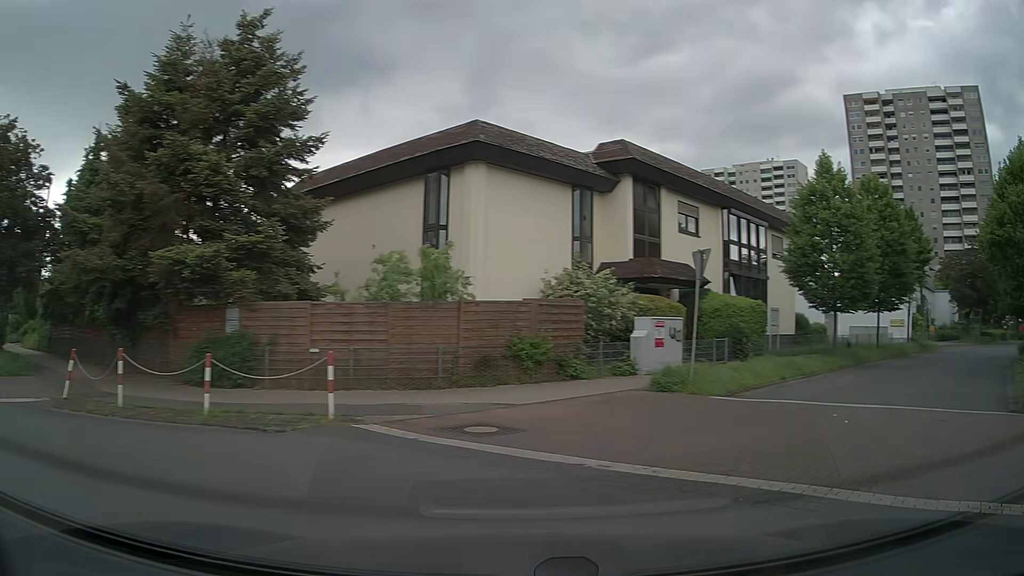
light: Day
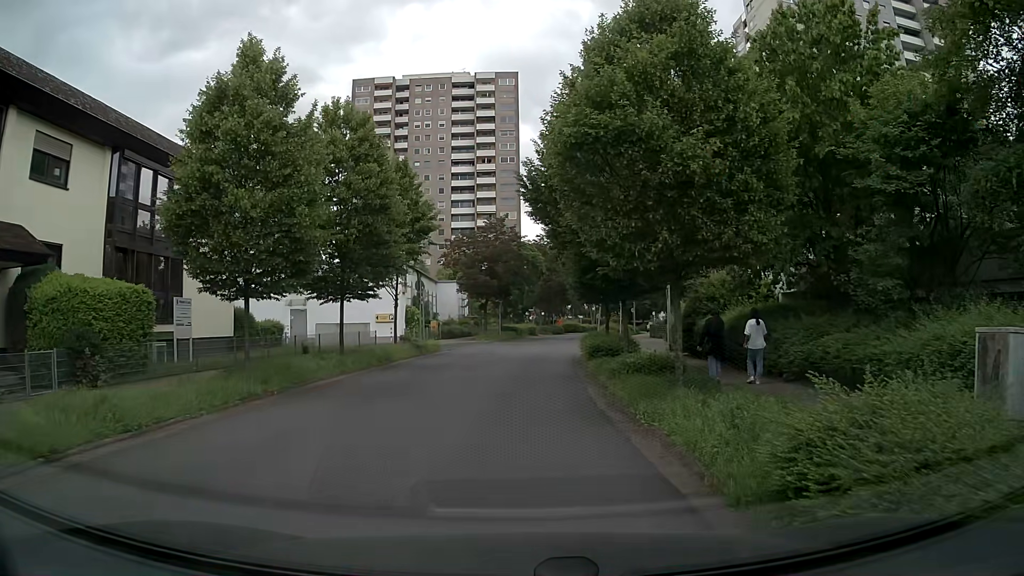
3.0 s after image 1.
(+5.2, +9.8) m; +40°
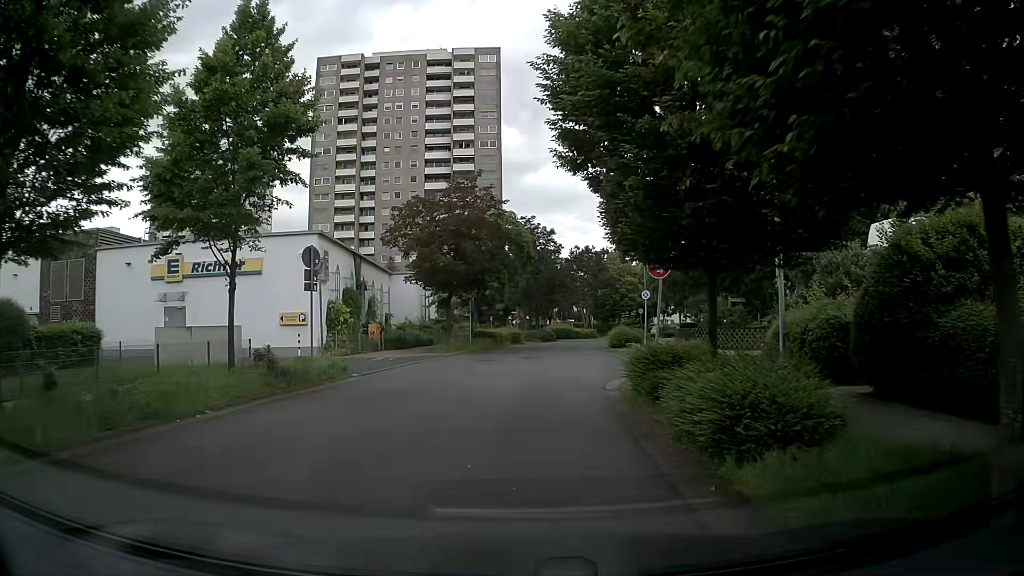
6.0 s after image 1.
(+0.4, +15.2) m; +1°
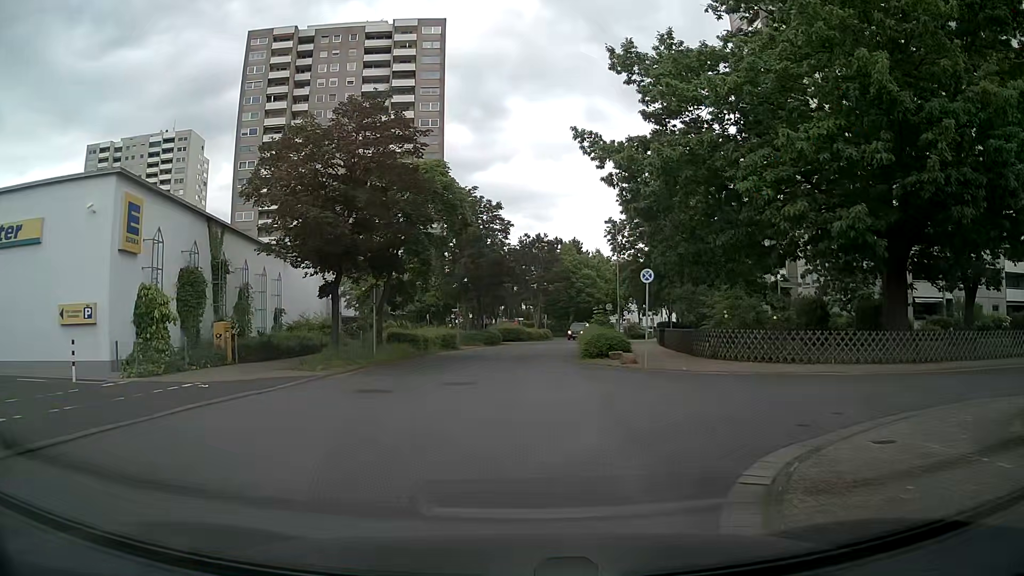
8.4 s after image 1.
(+0.7, +12.1) m; +7°
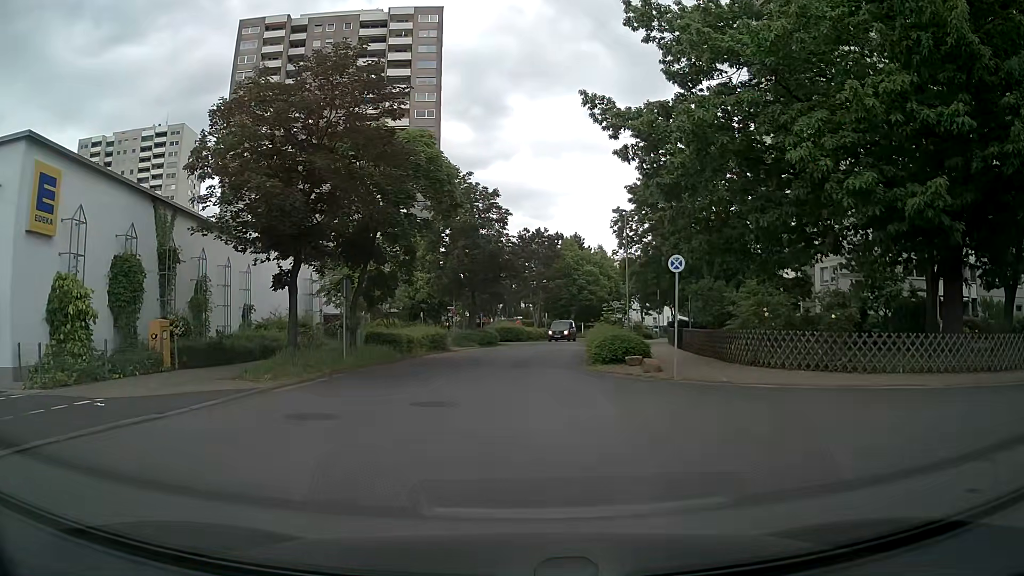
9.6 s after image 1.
(-0.1, +3.8) m; -2°
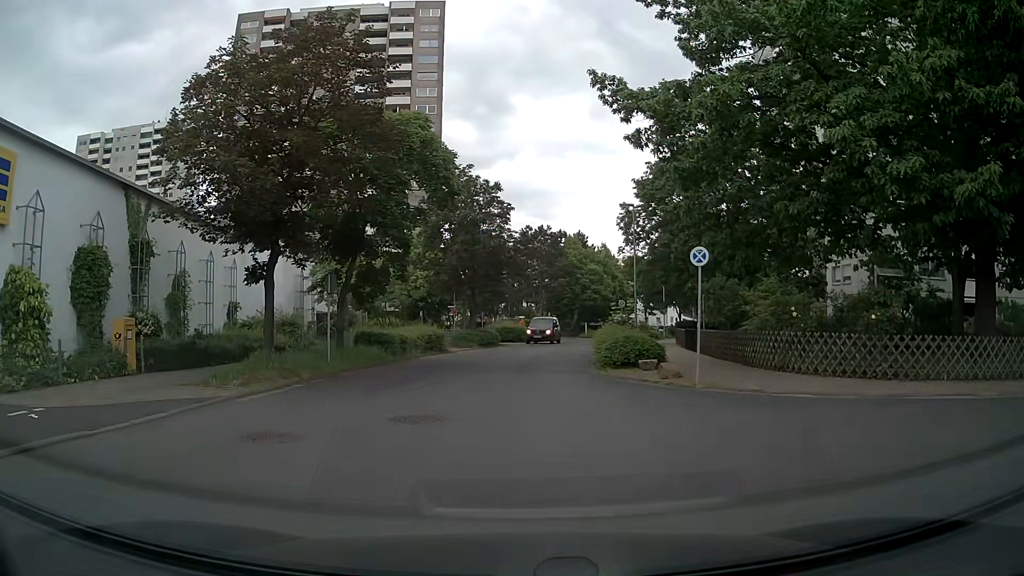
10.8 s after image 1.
(0.0, +1.7) m; +2°
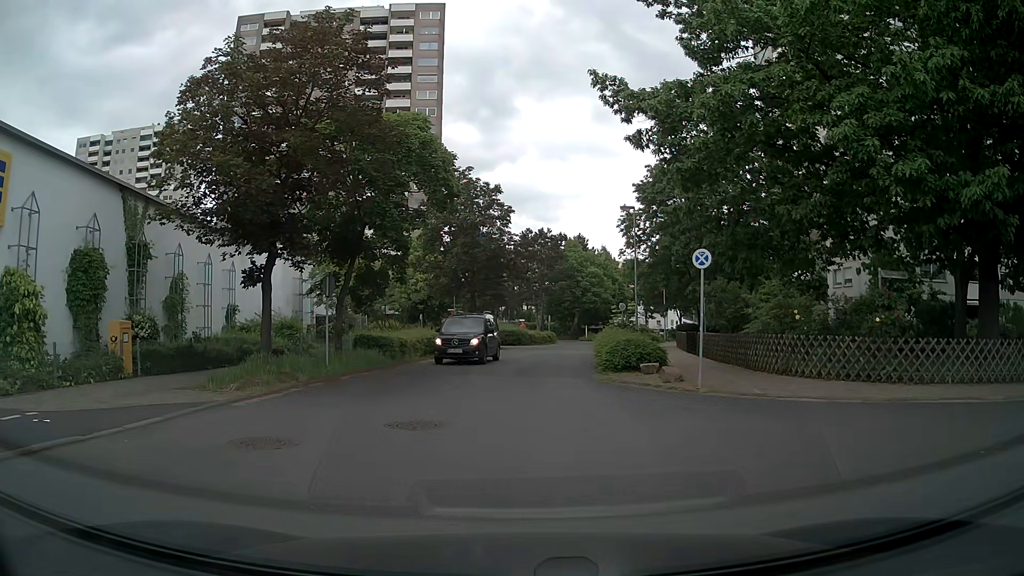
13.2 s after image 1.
(0.0, +0.3) m; 0°
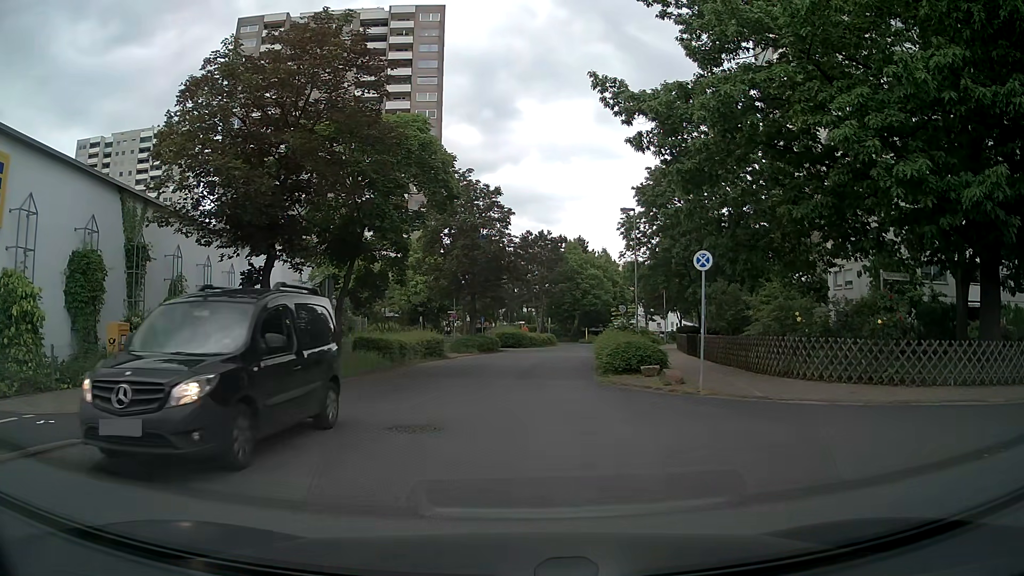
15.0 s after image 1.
(0.0, +0.1) m; 0°
